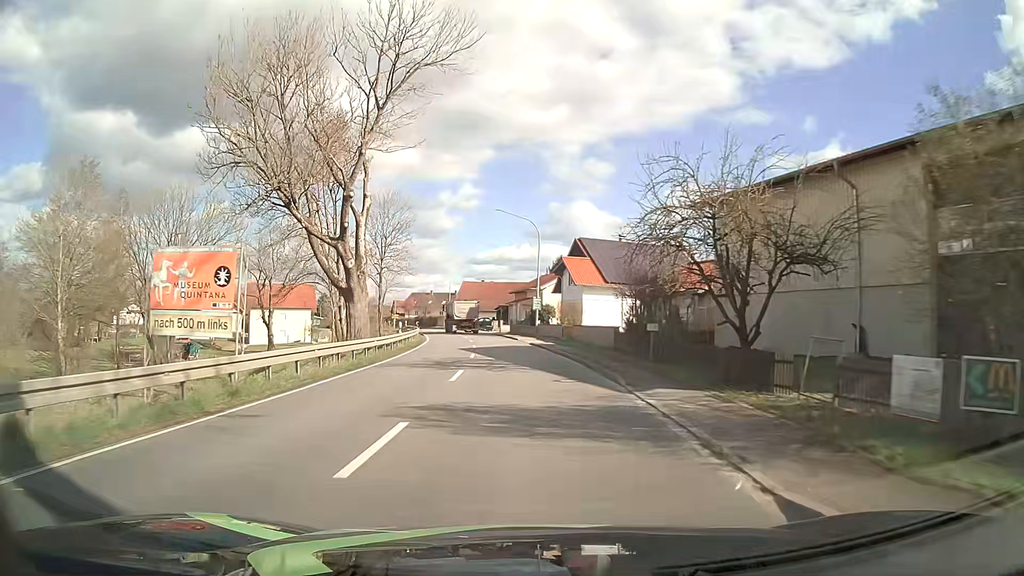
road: primary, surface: asphalt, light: Day
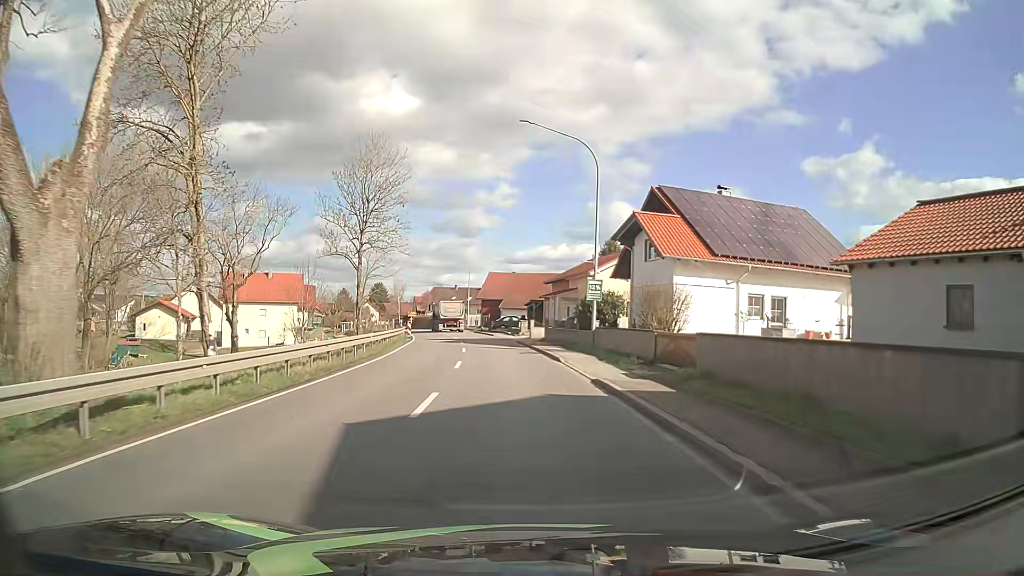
(-0.6, +23.7) m; -3°
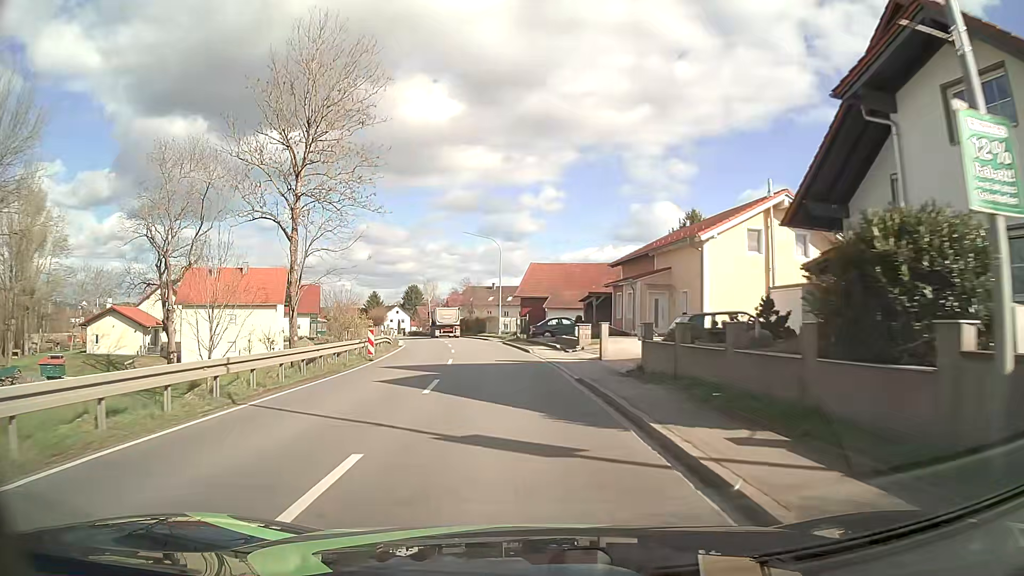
(-0.8, +23.7) m; -4°
